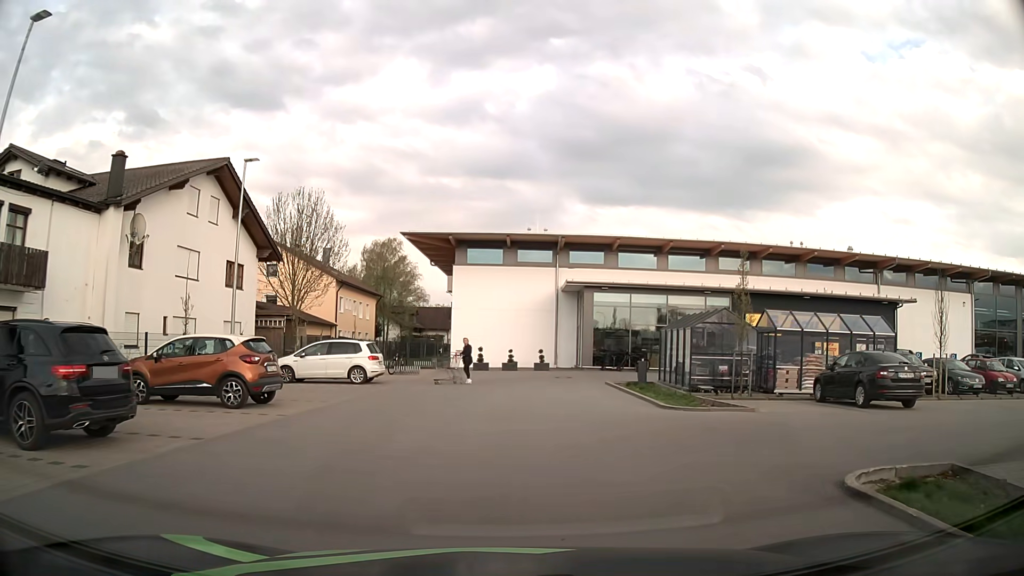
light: Day
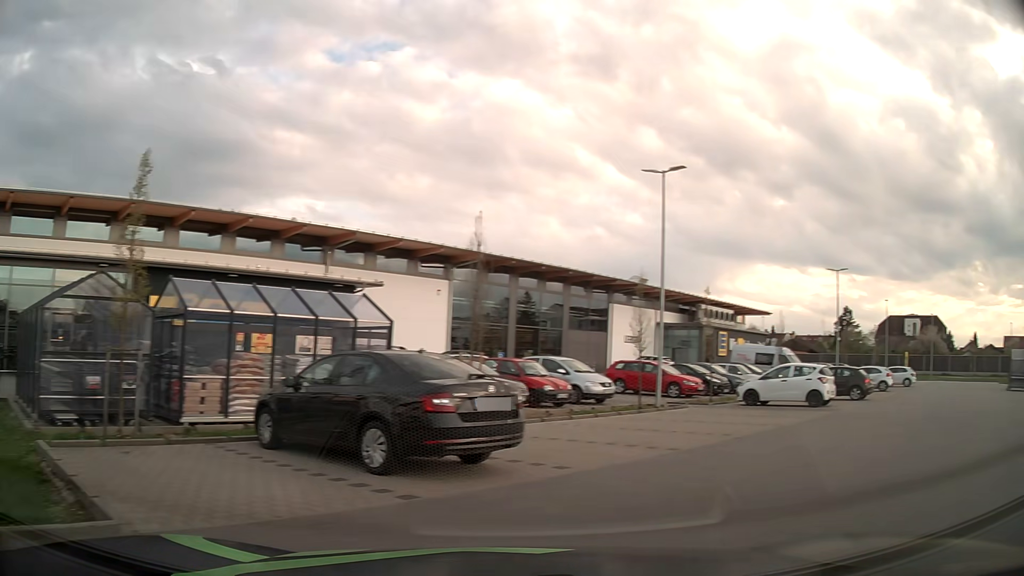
(+2.4, +9.4) m; +50°
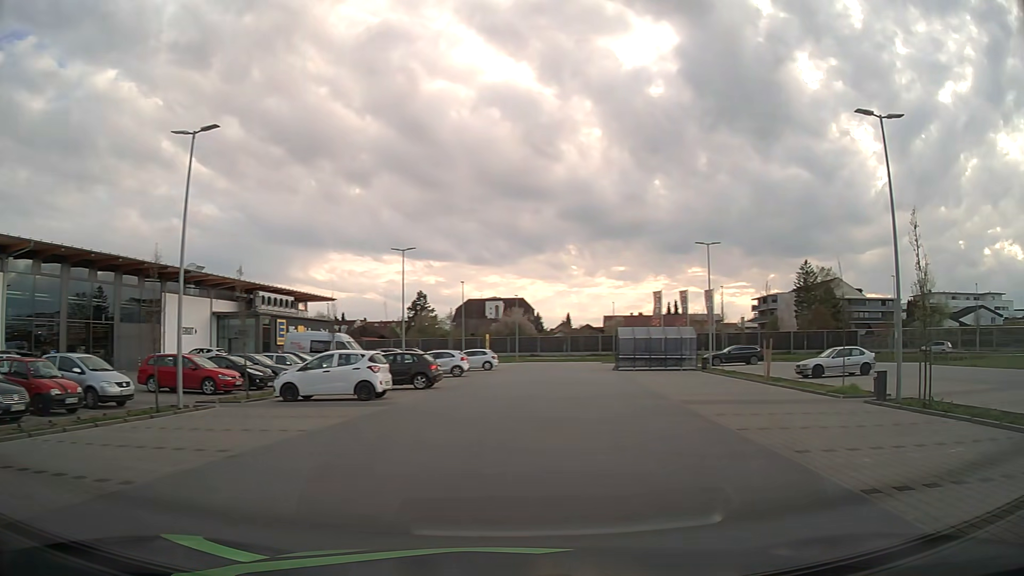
(+1.2, +3.3) m; +36°
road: service
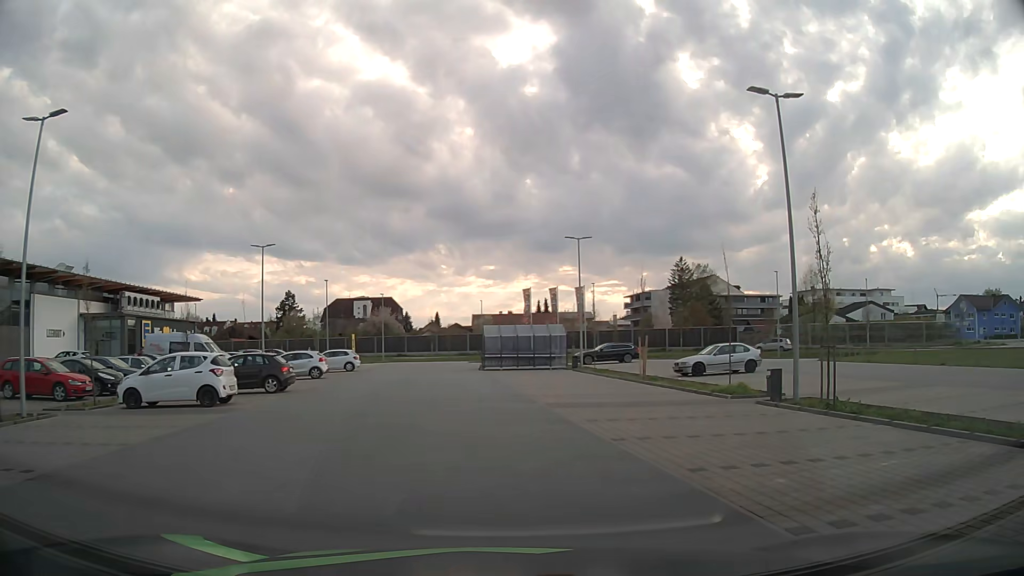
(+0.2, +1.7) m; +12°
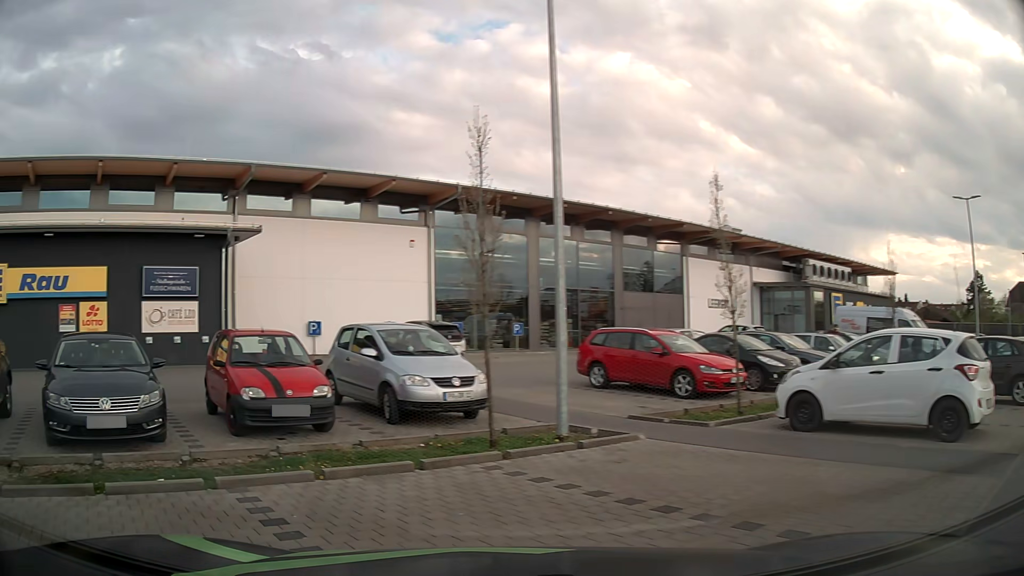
(-3.3, +9.1) m; -60°
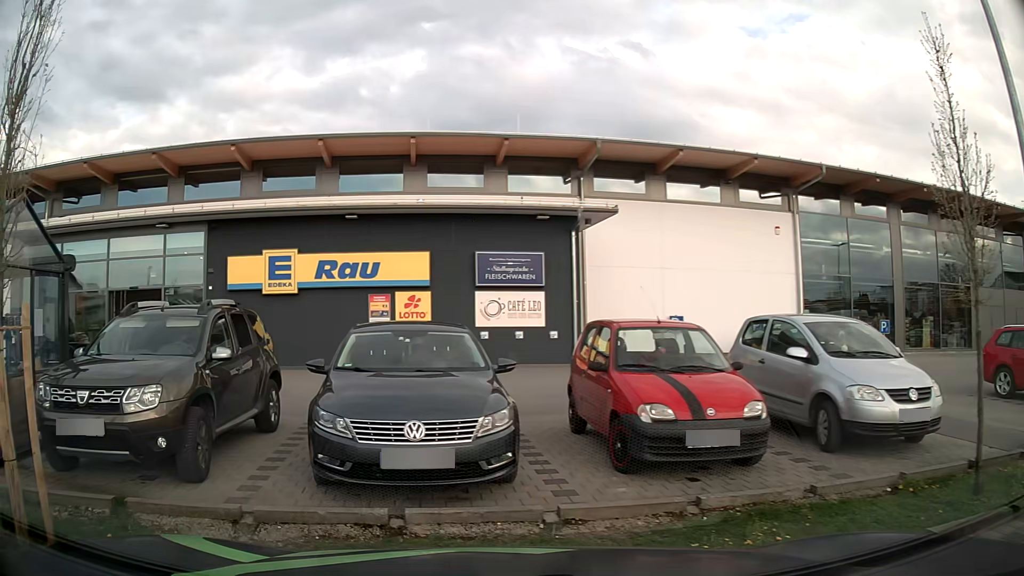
(-0.8, +2.8) m; -29°
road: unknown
